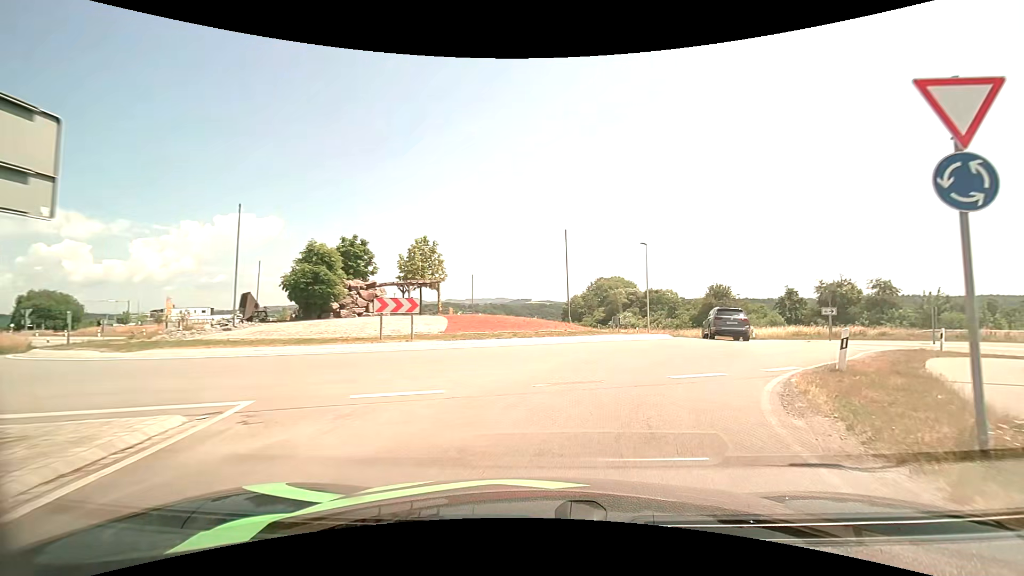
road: secondary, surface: asphalt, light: Day
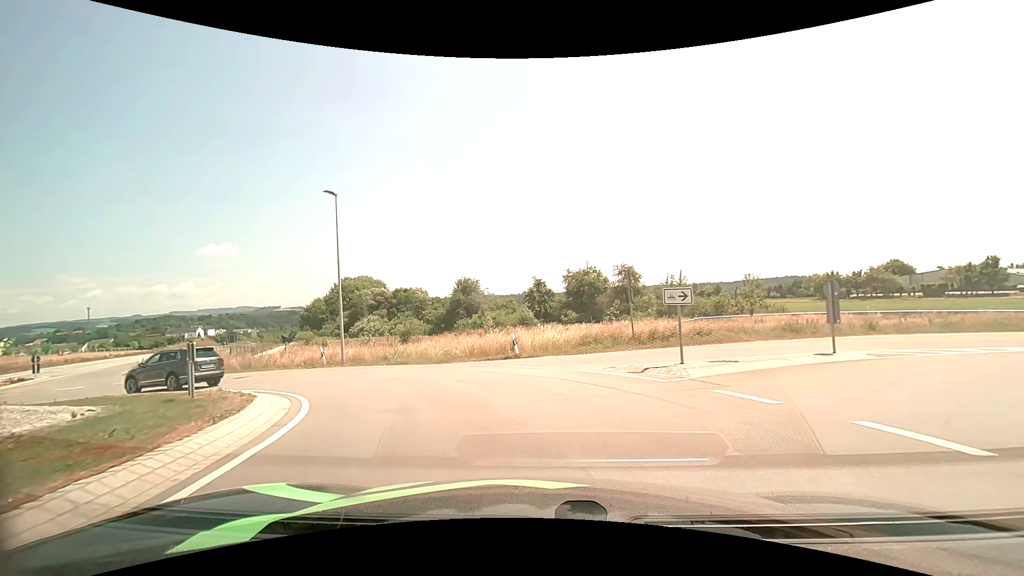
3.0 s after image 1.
(+7.3, +21.2) m; +27°
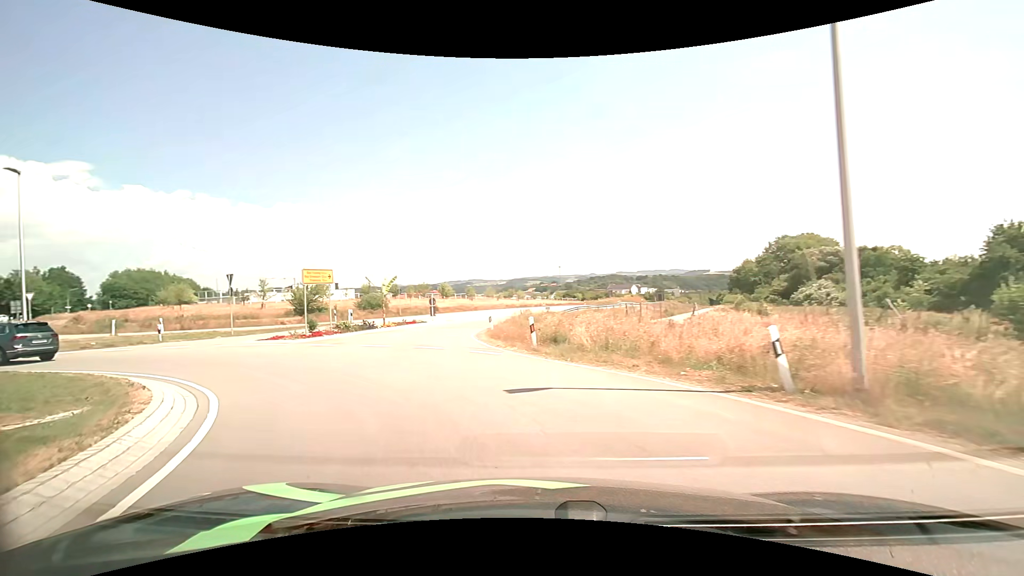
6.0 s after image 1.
(-6.8, +18.4) m; -46°
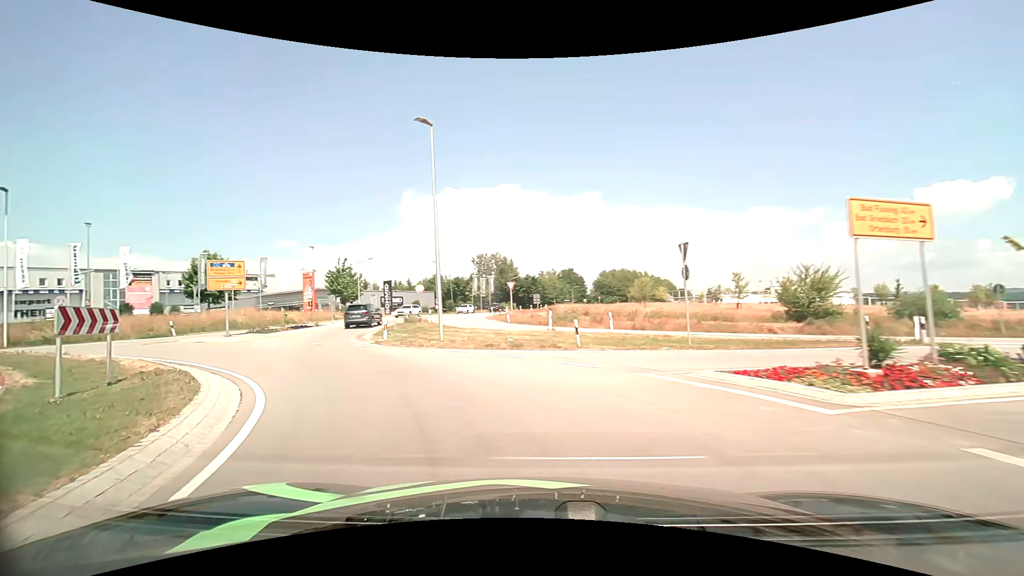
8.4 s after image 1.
(-6.8, +14.9) m; -50°
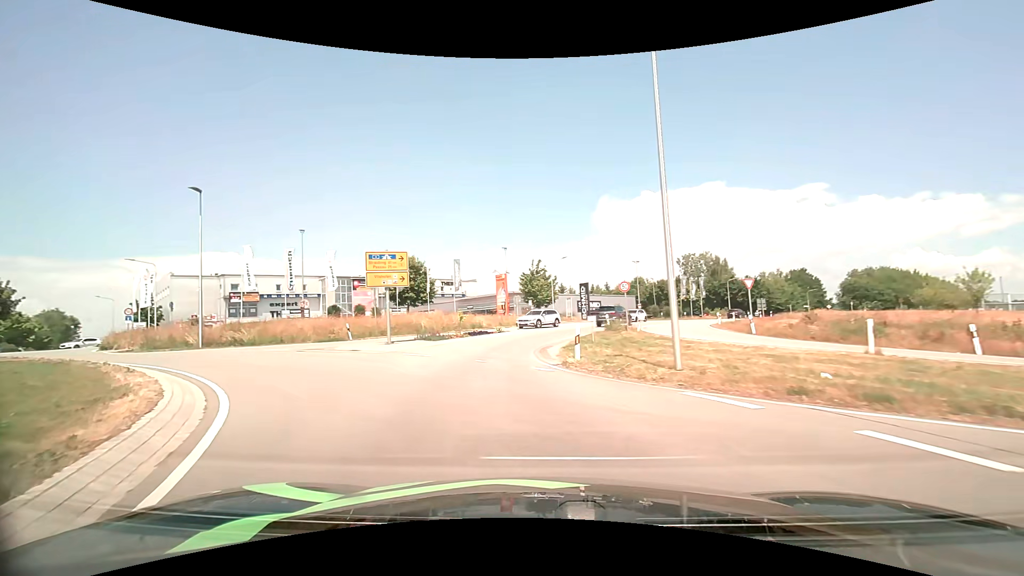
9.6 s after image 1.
(-1.9, +8.8) m; -23°
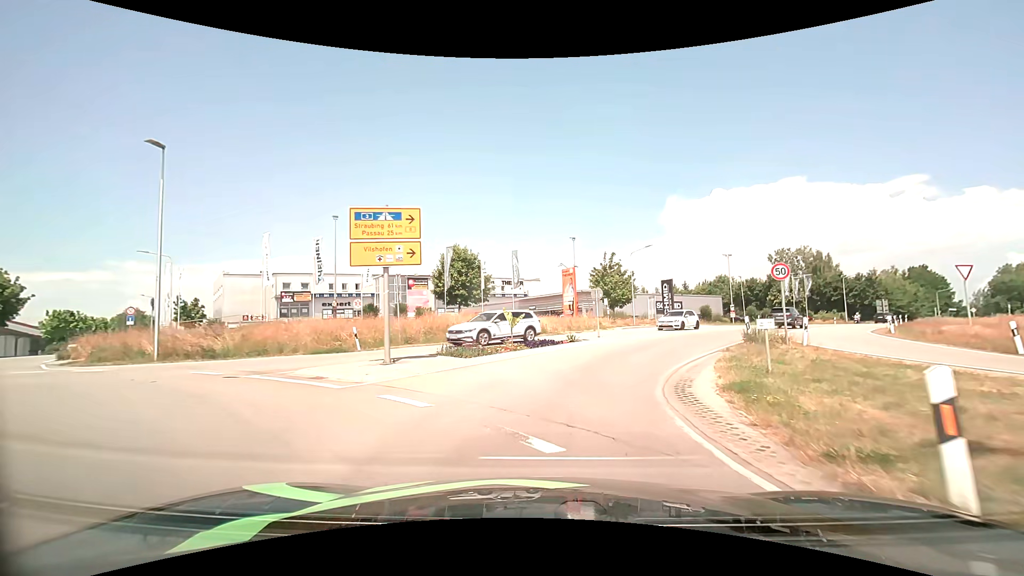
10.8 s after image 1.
(-1.0, +9.9) m; -8°
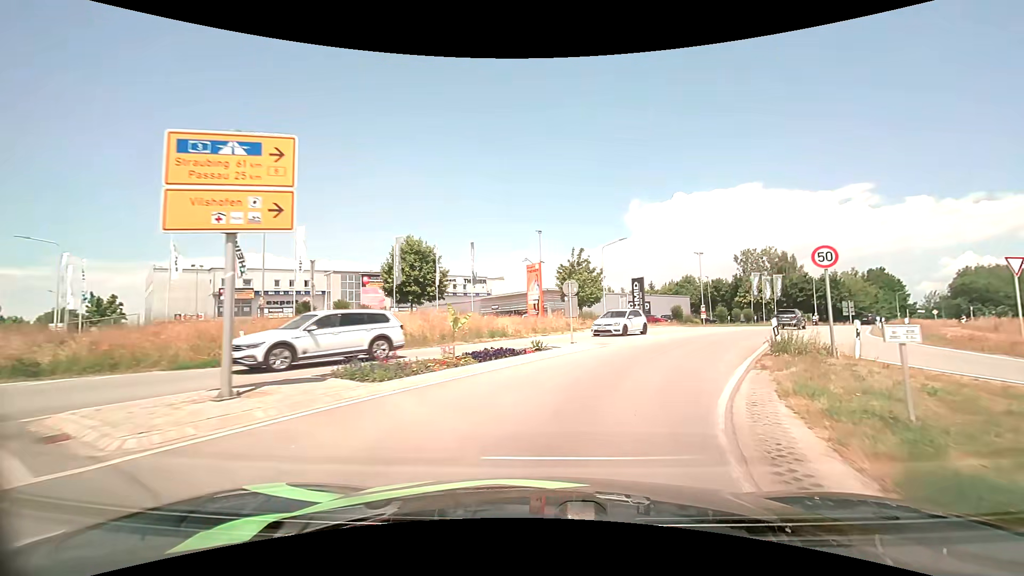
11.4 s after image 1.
(+0.1, +5.3) m; +4°
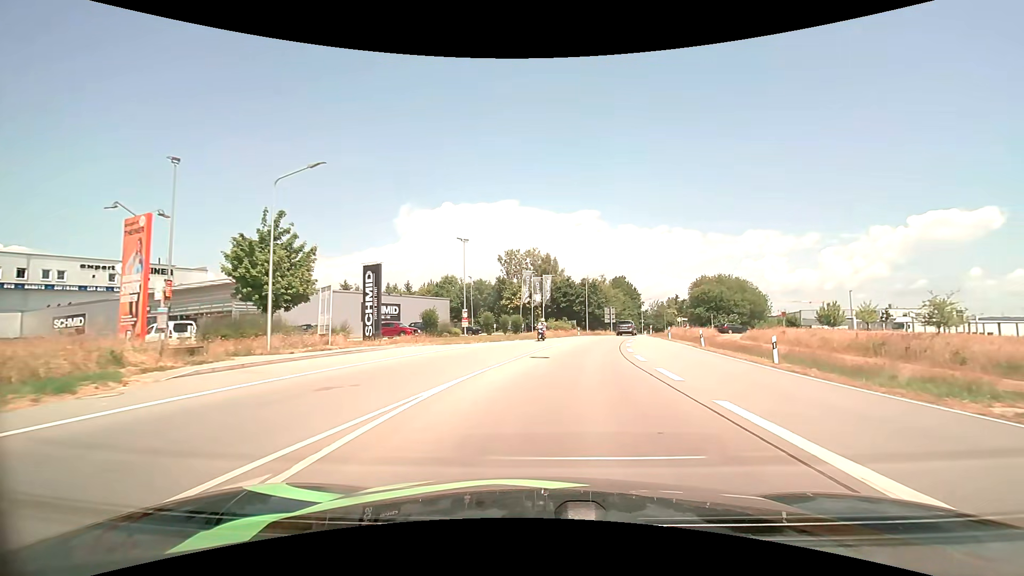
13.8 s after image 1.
(+6.2, +22.2) m; +27°
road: tertiary
(0, +10) (+1, +20) (+3, +30) (+5, +40) (+7, +49) (+10, +59) (+13, +68) (+16, +78) (+20, +87) (+23, +97) m
